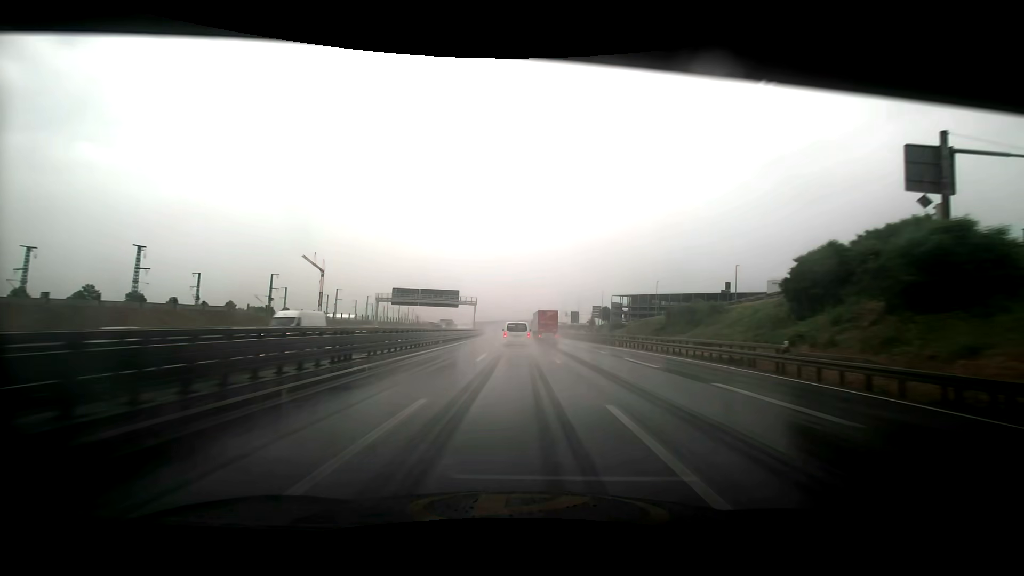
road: motorway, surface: asphalt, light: Day
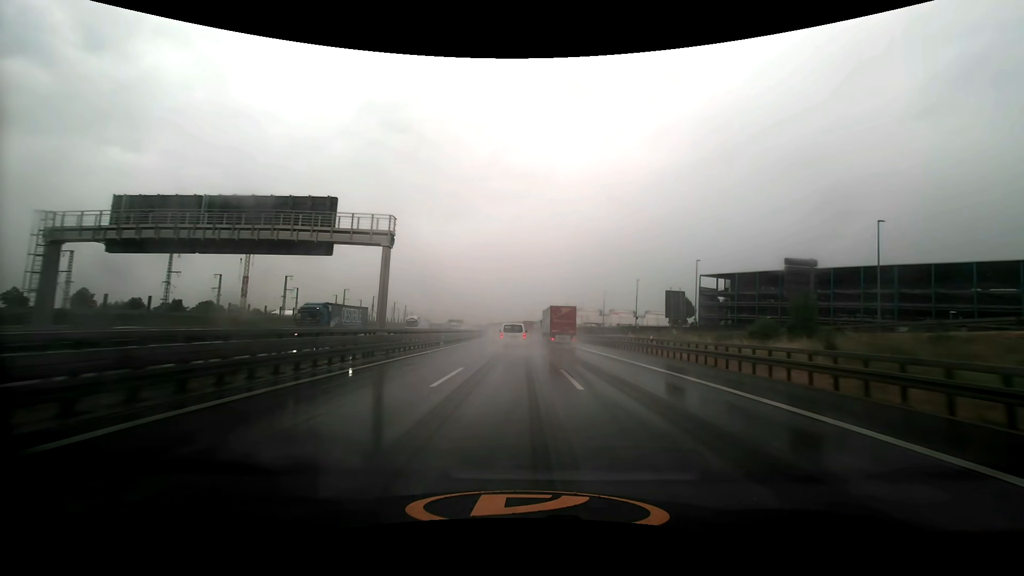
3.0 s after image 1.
(-1.0, +81.8) m; -2°
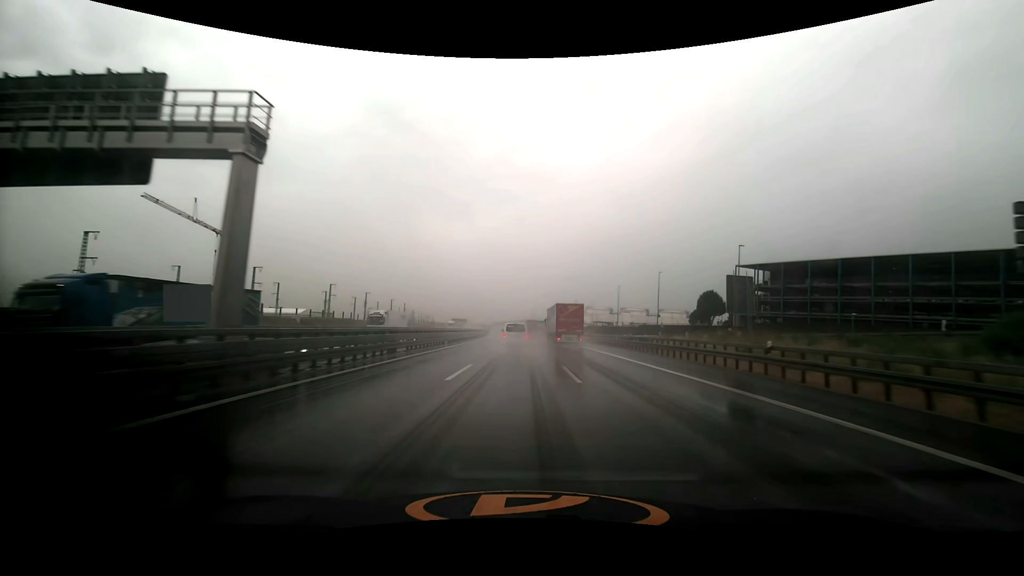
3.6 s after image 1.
(-0.1, +16.6) m; -1°
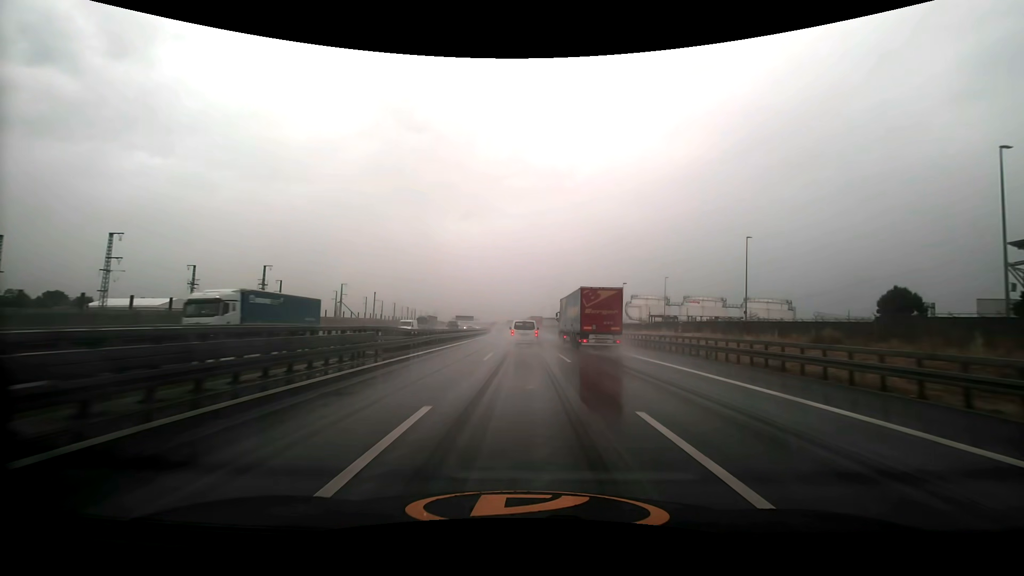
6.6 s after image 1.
(-1.6, +83.1) m; -2°
(0, +10) (0, +20) (0, +30) (0, +40) (0, +50) (-1, +60) (-1, +70) (-1, +80) (-1, +90) (-2, +100) m
